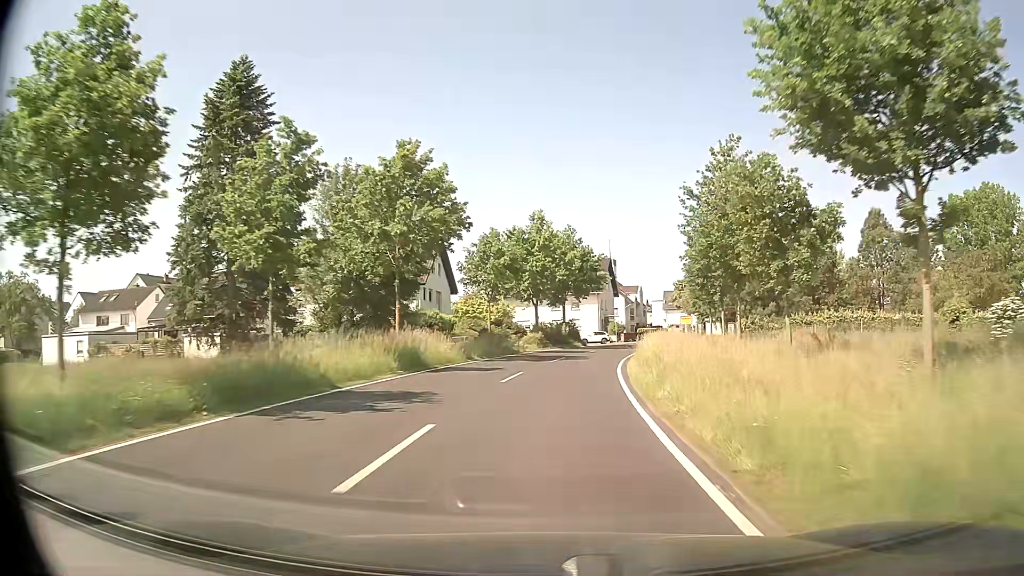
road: secondary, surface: asphalt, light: Day
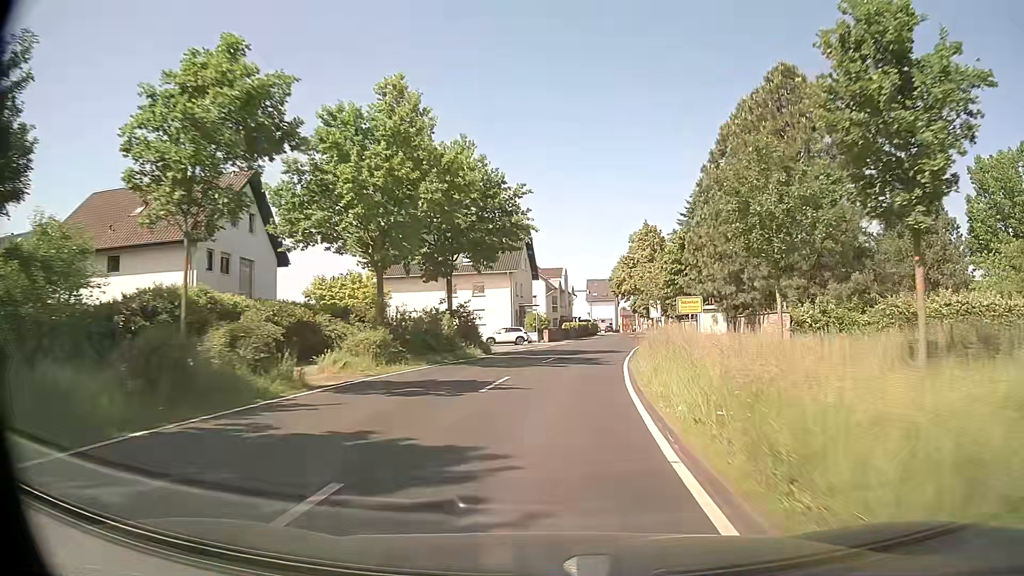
(+1.7, +27.3) m; +7°
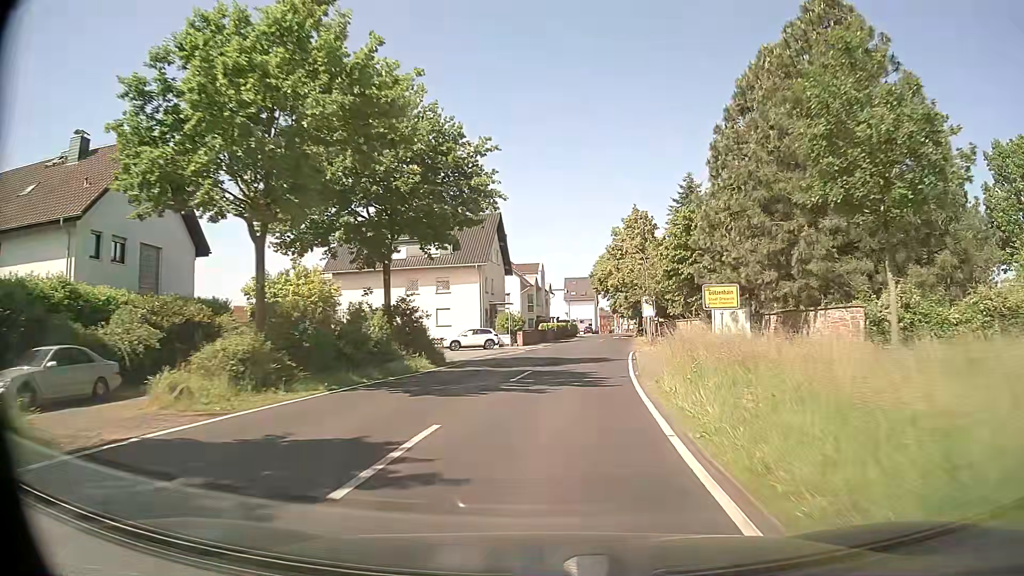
(+0.2, +8.3) m; +2°
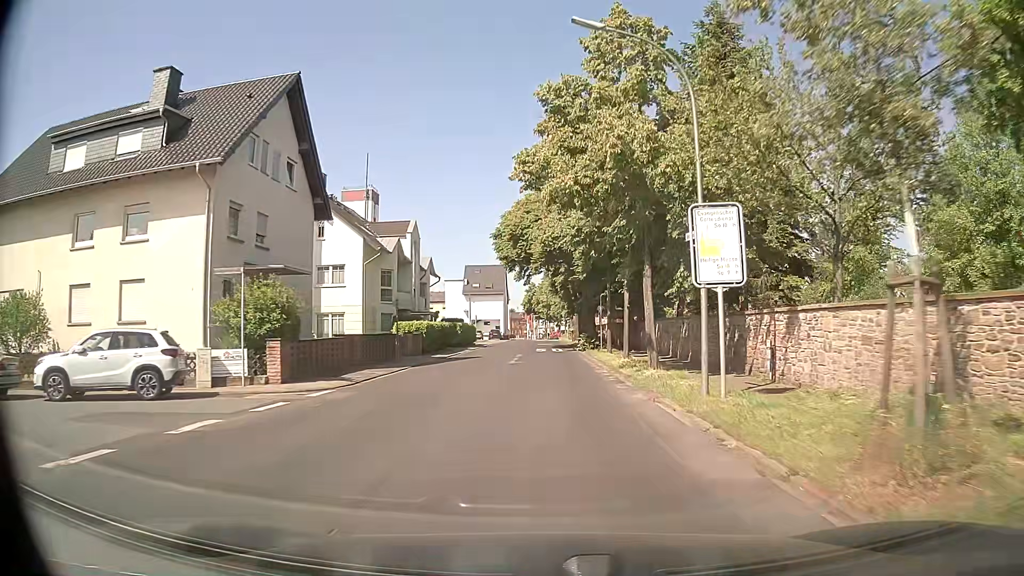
(+2.6, +35.6) m; +8°
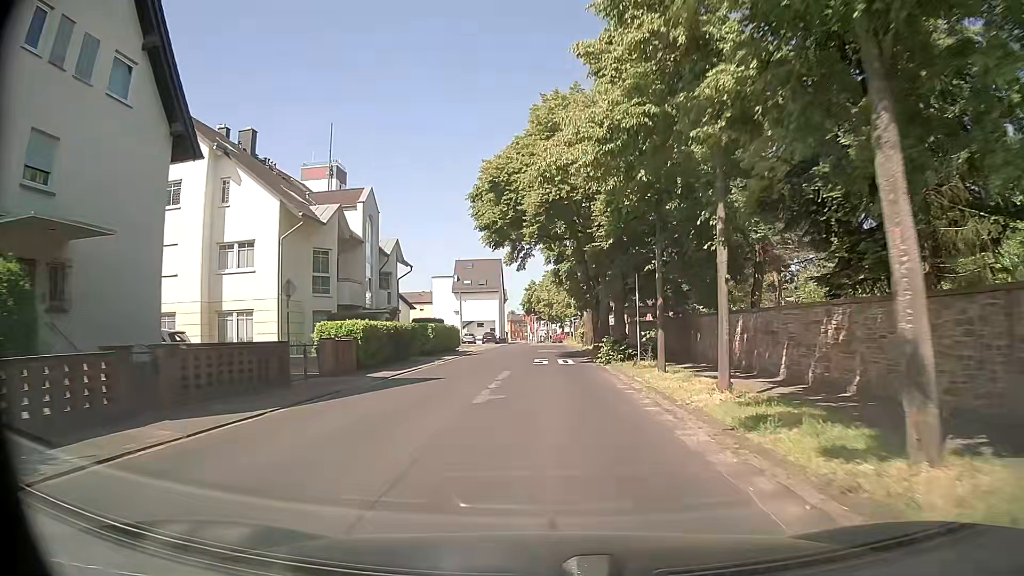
(+0.1, +13.4) m; 0°
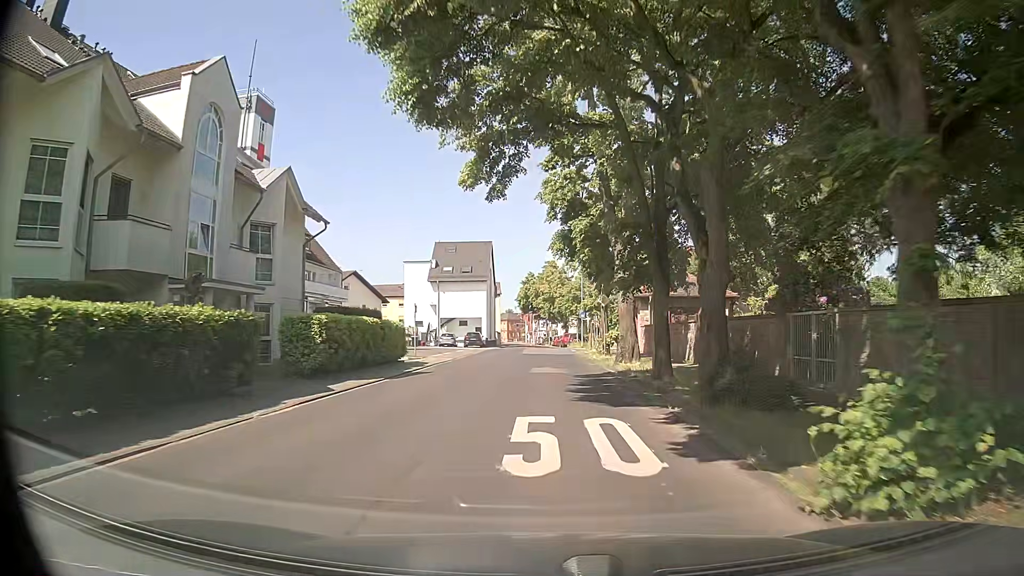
(0.0, +19.5) m; 0°
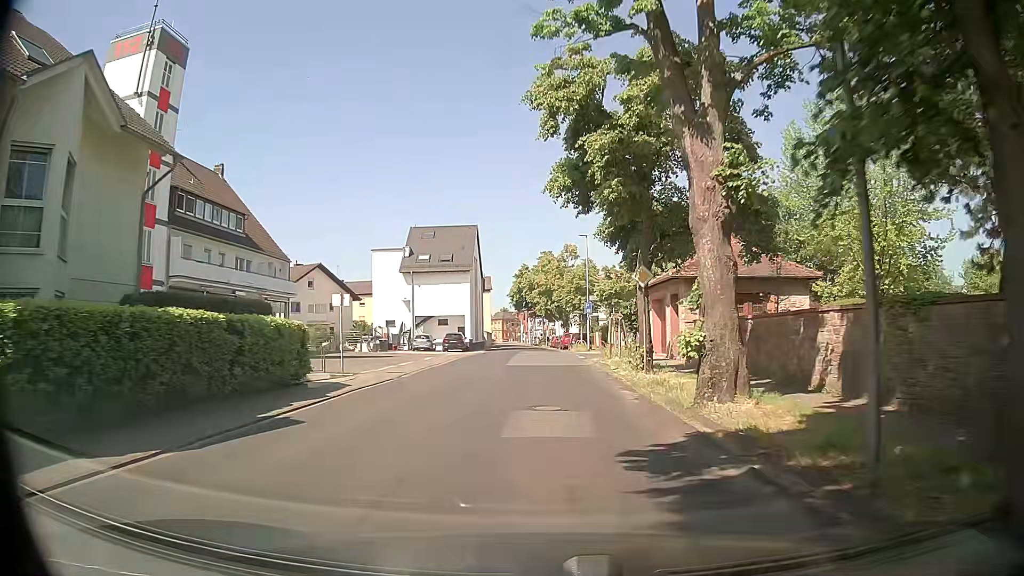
(+0.2, +12.6) m; +2°
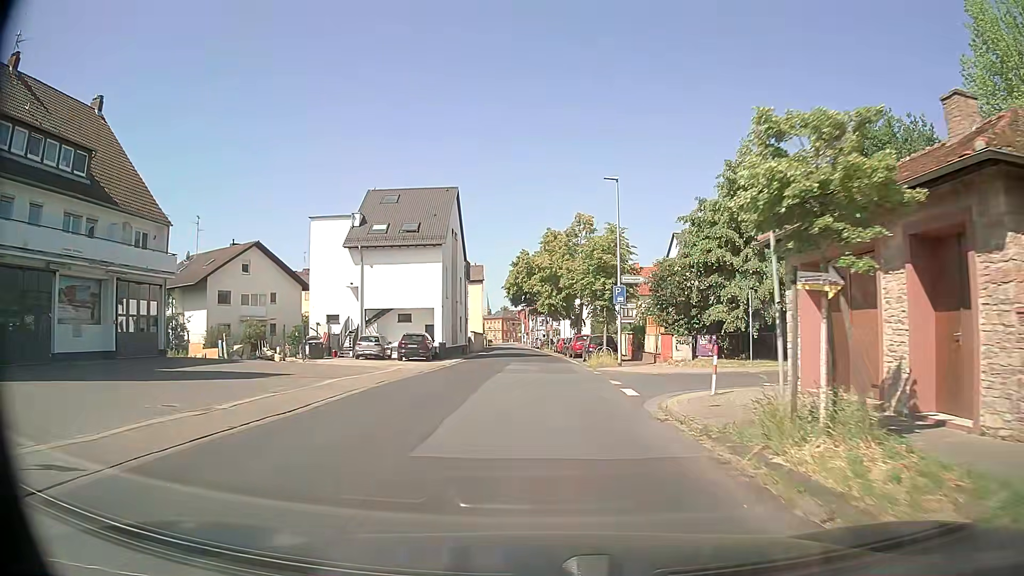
(-0.2, +18.4) m; 0°
(0, +10) (0, +20) (-1, +30) (-1, +40) (-1, +50) (-2, +60) (-2, +70) (-3, +80) (-3, +90) (-4, +100) m
